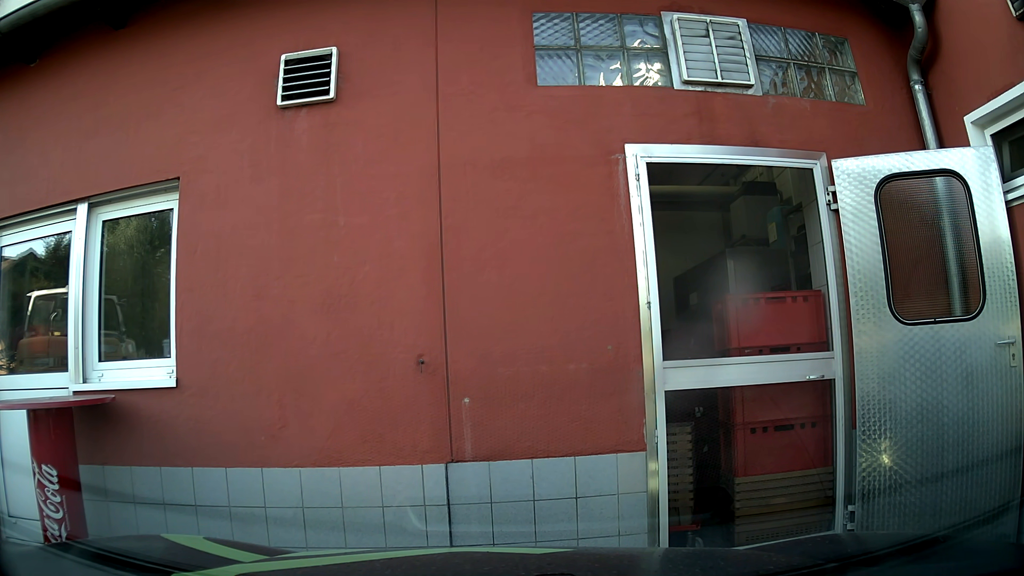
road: tertiary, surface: asphalt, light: Day
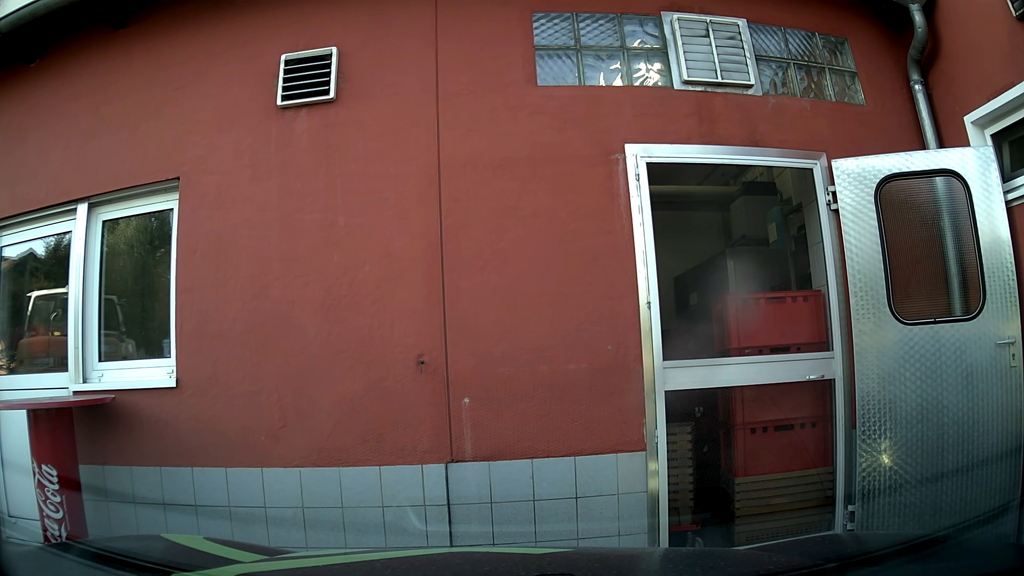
(0.0, 0.0) m; 0°
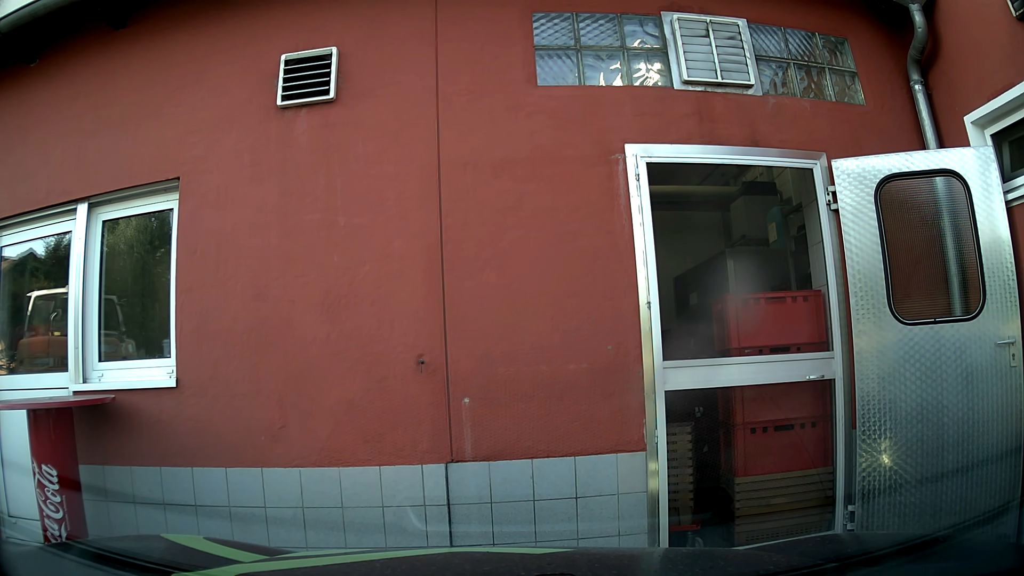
(0.0, 0.0) m; 0°
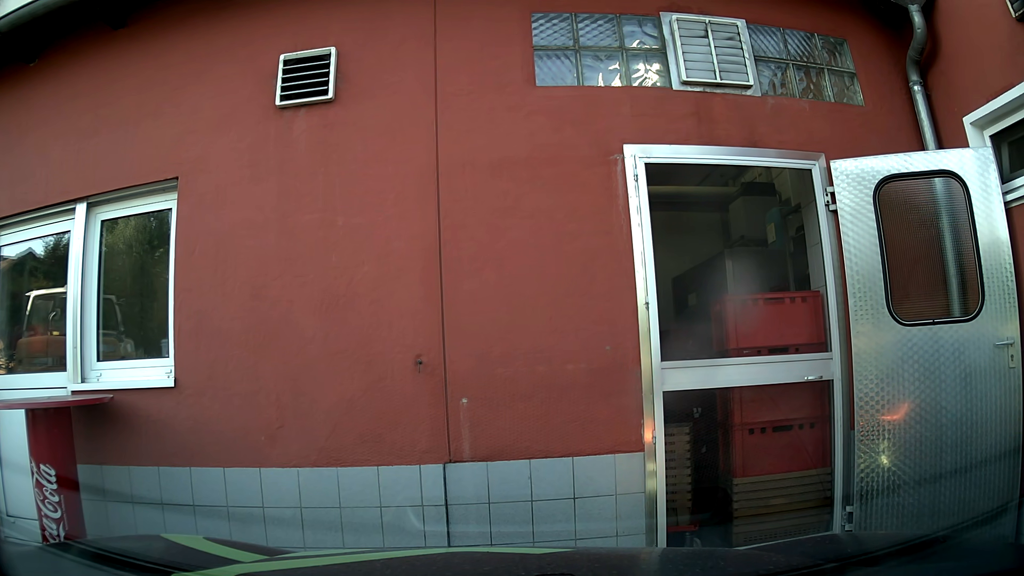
(0.0, 0.0) m; 0°
